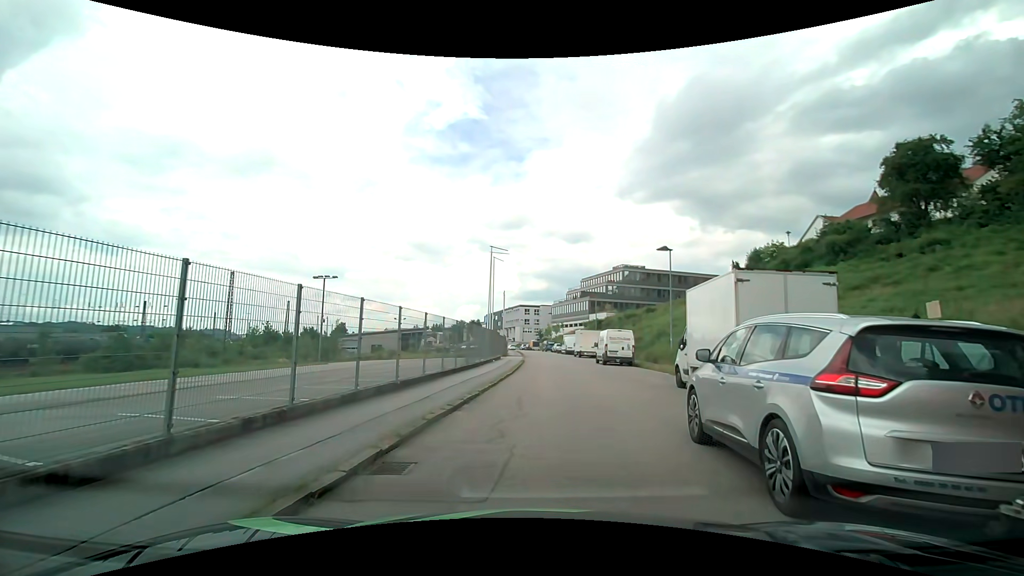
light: Day
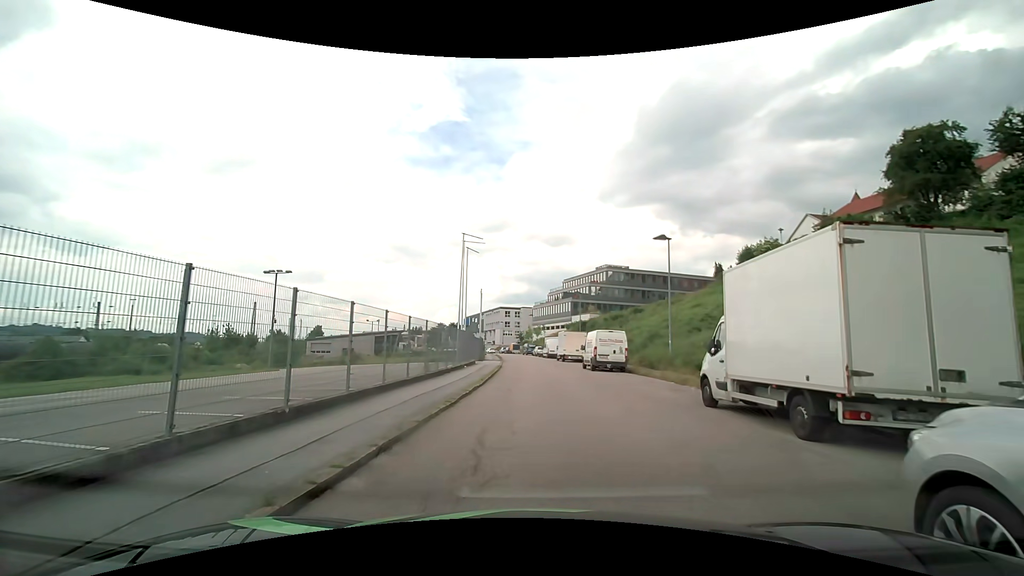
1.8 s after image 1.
(-0.1, +4.8) m; 0°
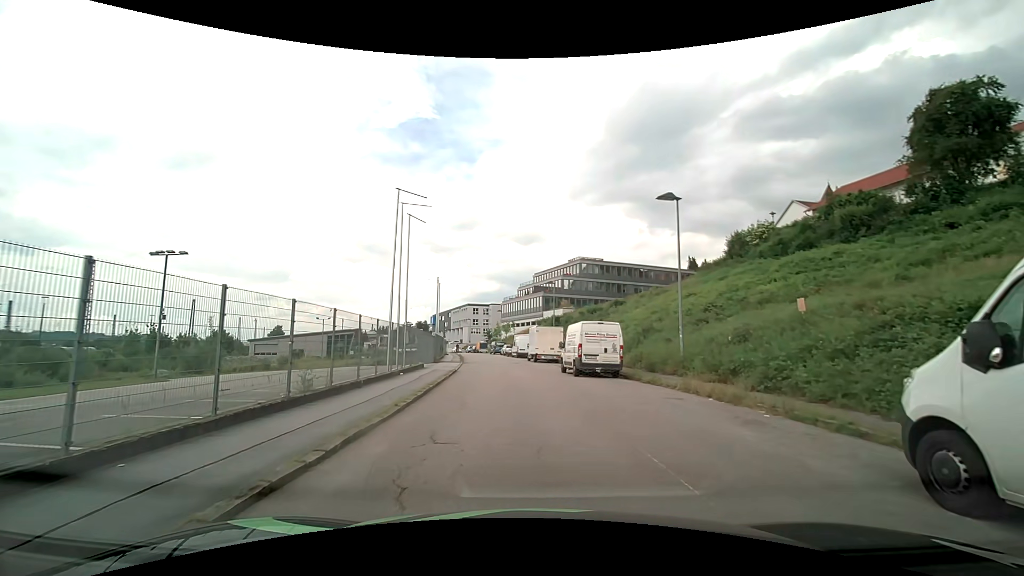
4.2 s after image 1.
(+0.3, +8.2) m; +4°
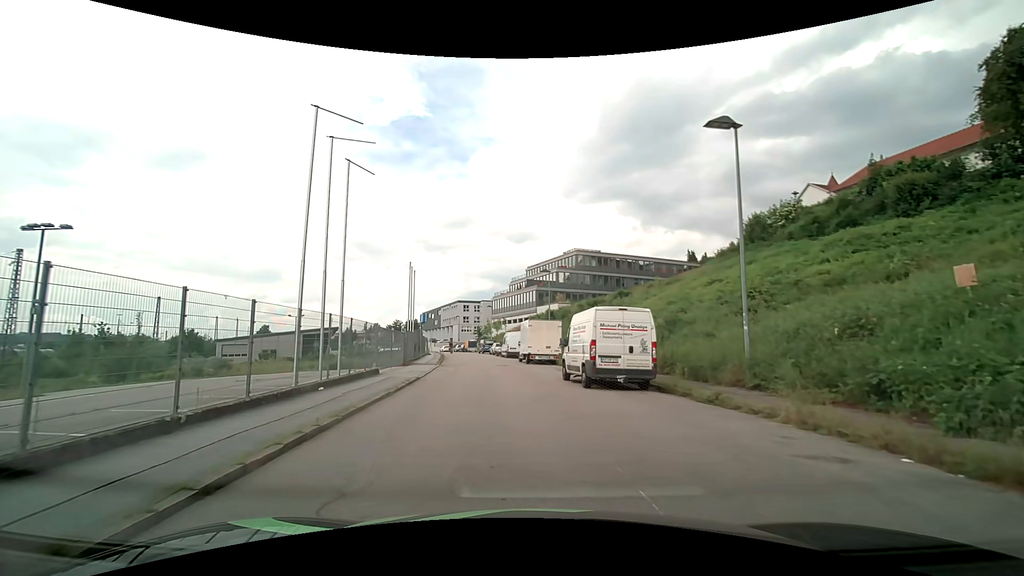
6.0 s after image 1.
(+0.1, +7.4) m; 0°
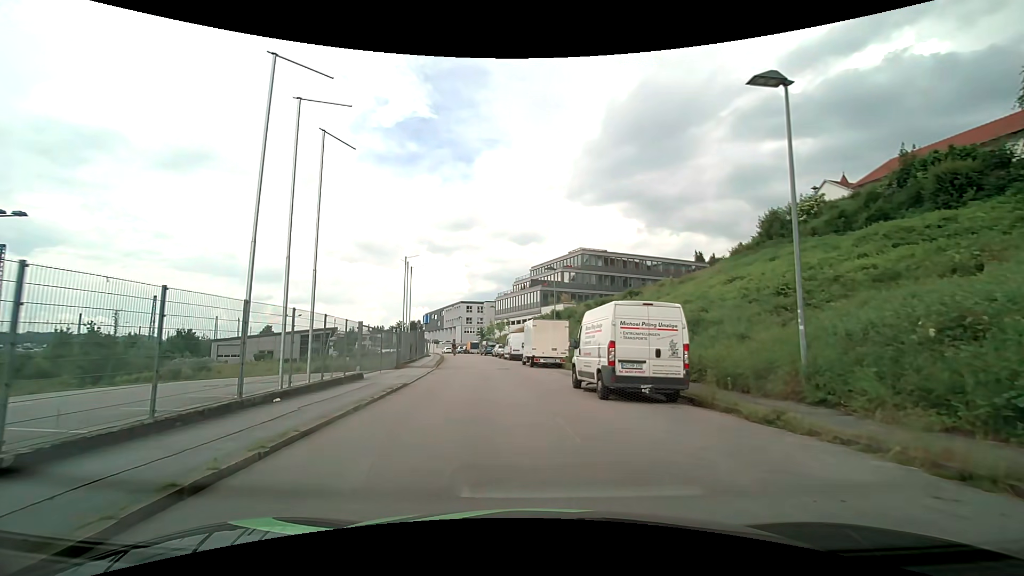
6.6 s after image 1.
(0.0, +2.7) m; 0°
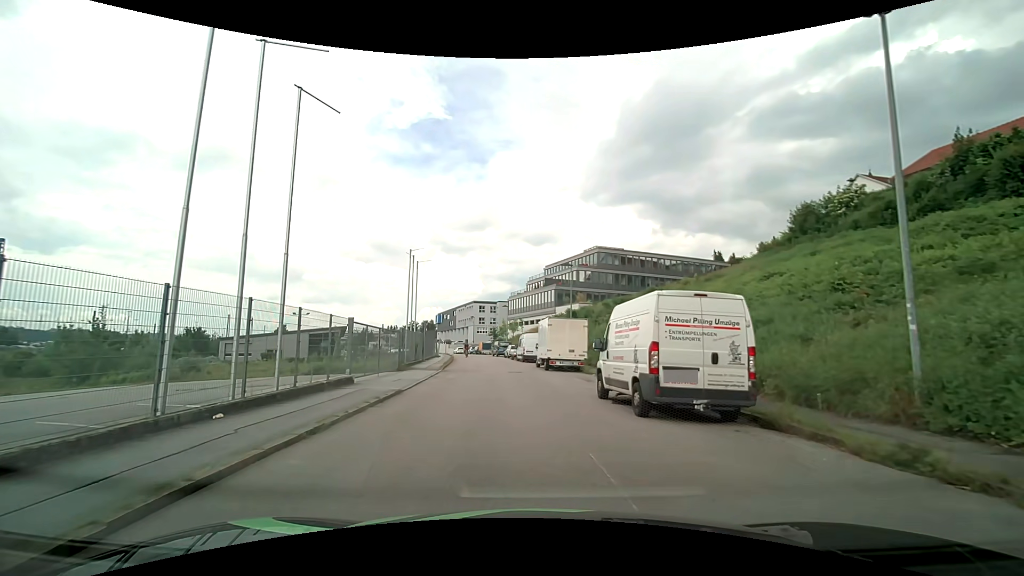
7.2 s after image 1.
(0.0, +2.7) m; -2°
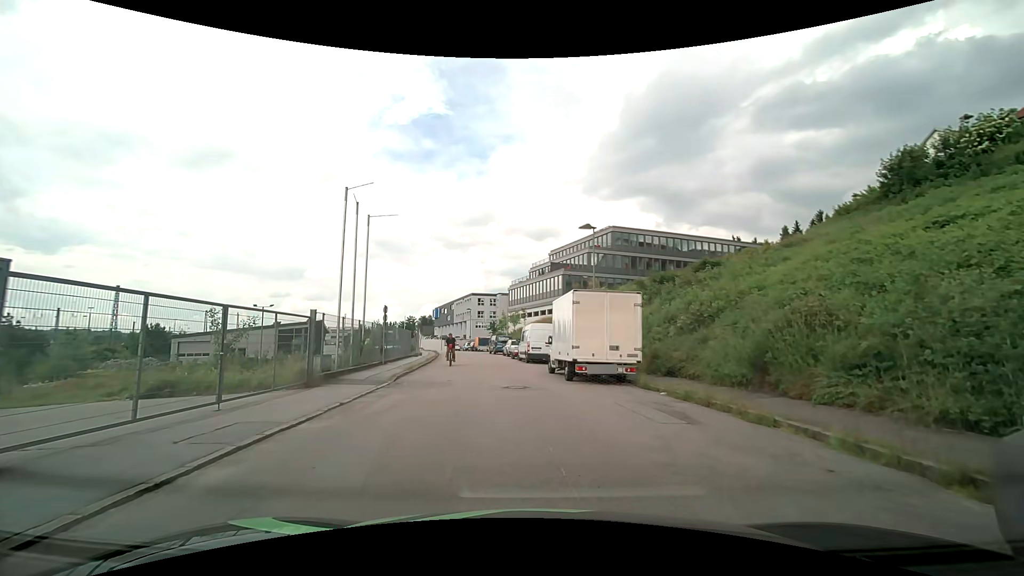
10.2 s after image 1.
(-0.2, +11.8) m; -1°
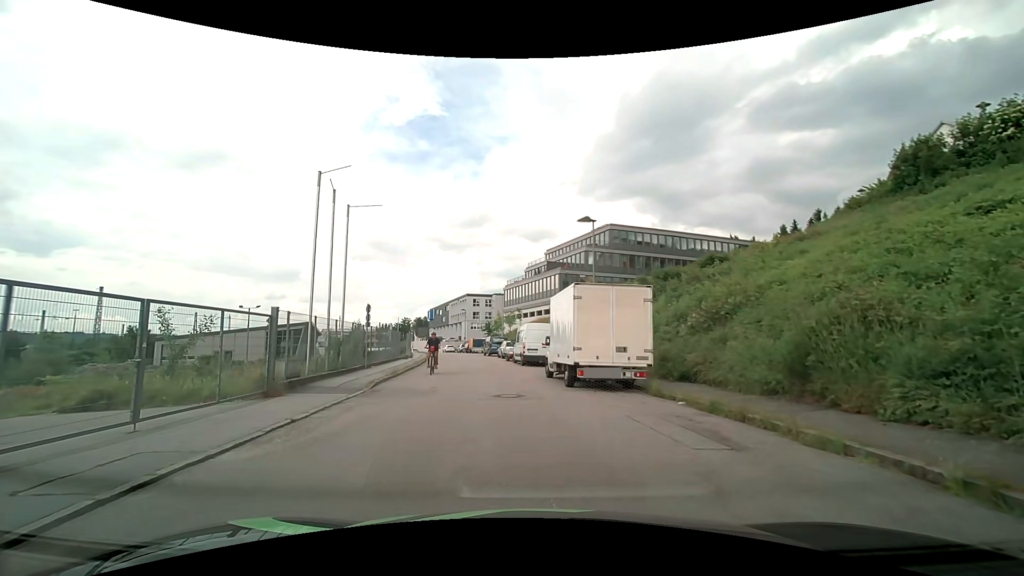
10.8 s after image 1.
(+0.1, +2.0) m; +3°
(0, +10) (-1, +20) (-3, +30) (-5, +40) (-6, +50) (-8, +59) (-10, +69) (-13, +79) (-16, +88) (-19, +98) m
